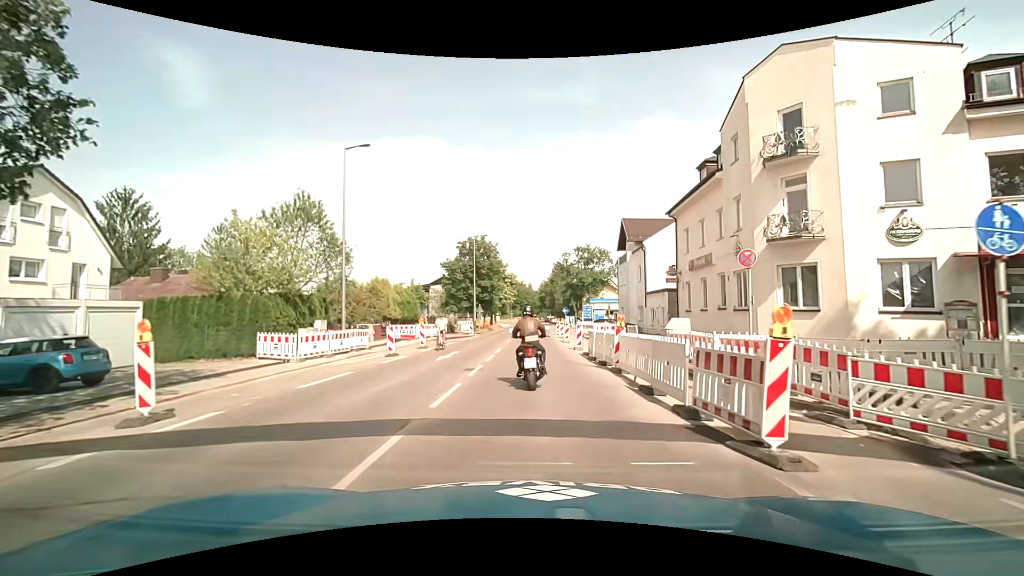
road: tertiary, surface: asphalt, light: Day
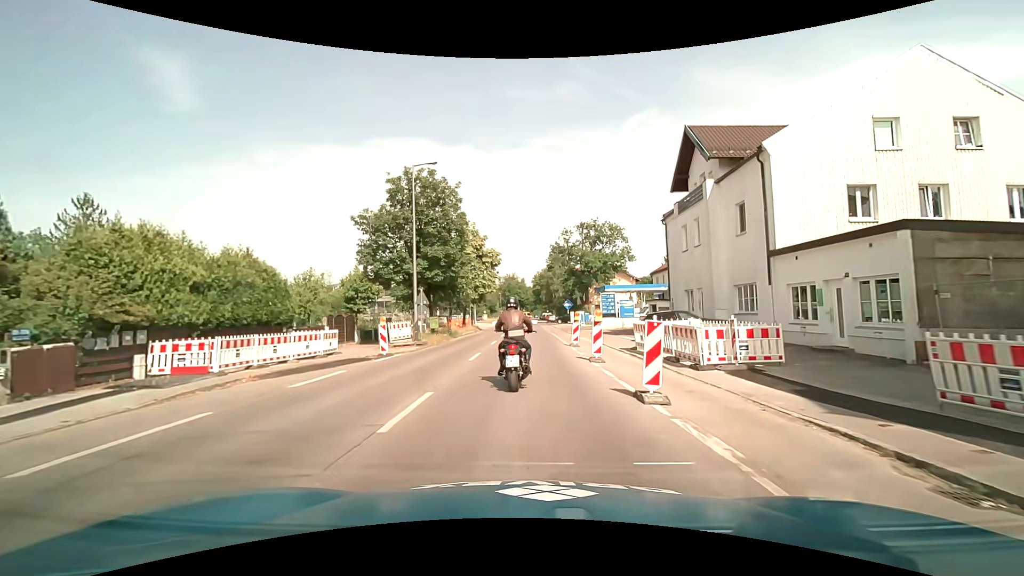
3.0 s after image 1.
(+0.5, +24.6) m; +1°
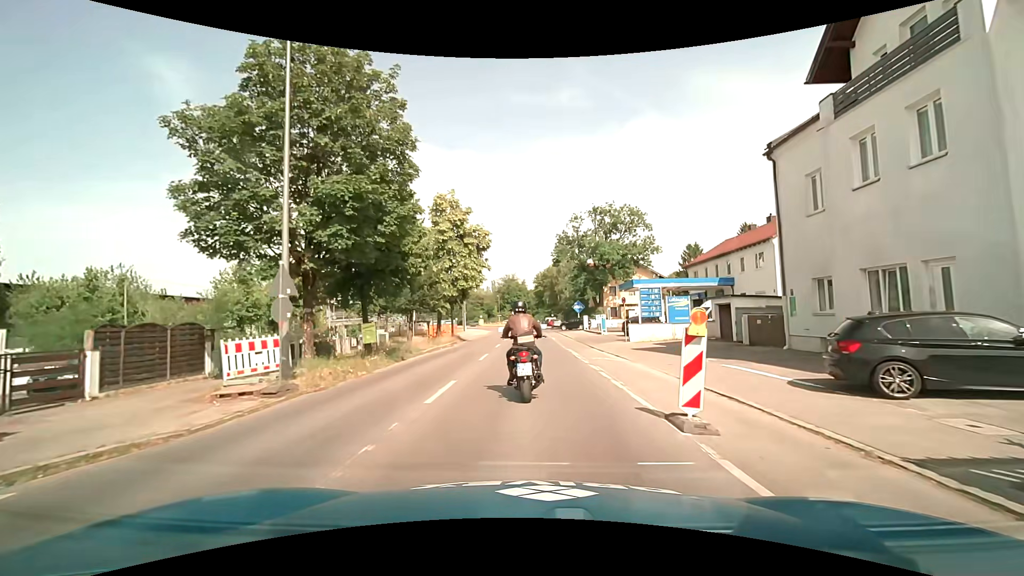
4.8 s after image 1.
(-0.1, +15.4) m; 0°
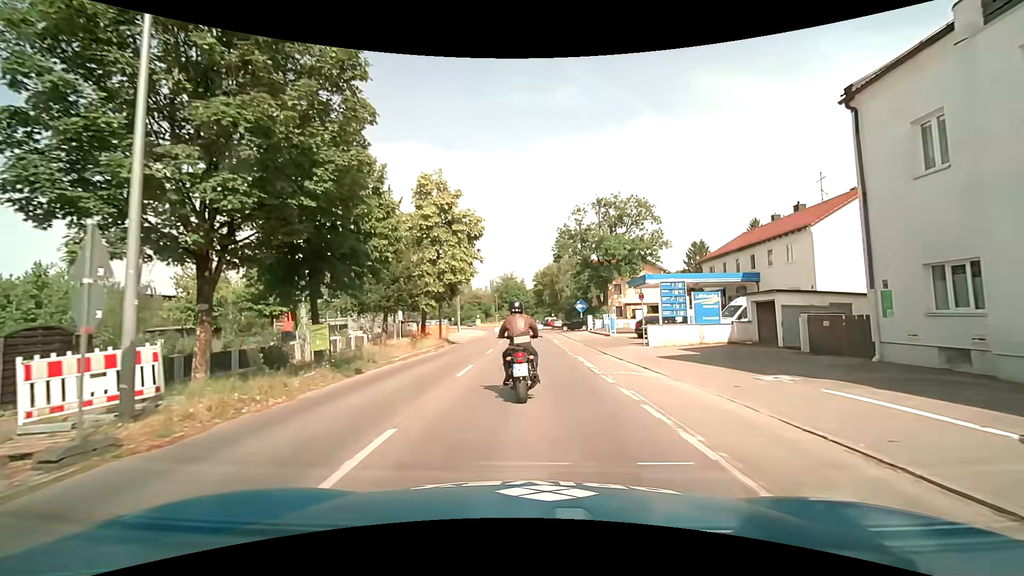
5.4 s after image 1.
(0.0, +5.0) m; -1°
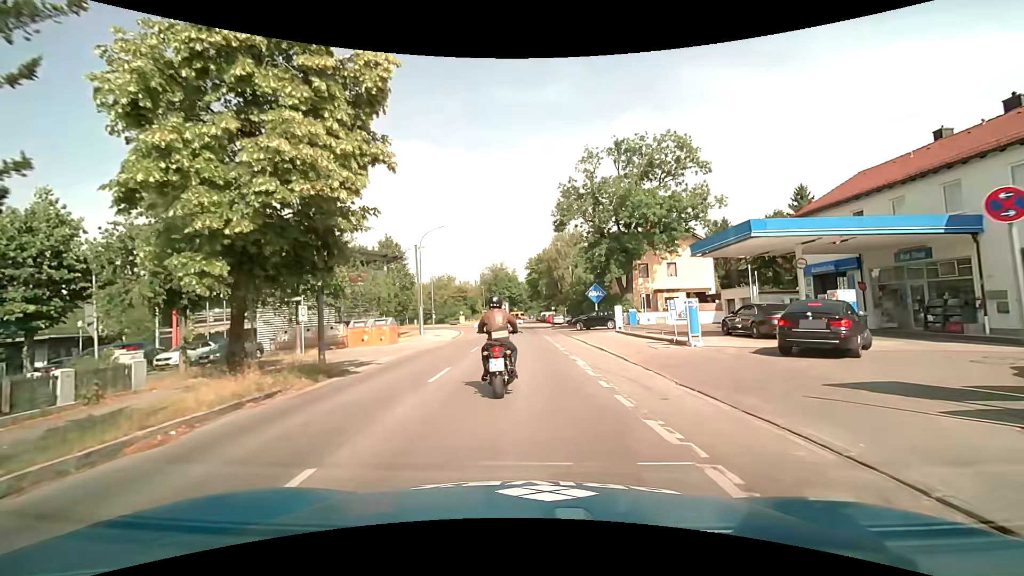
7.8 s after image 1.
(+0.4, +19.7) m; +2°
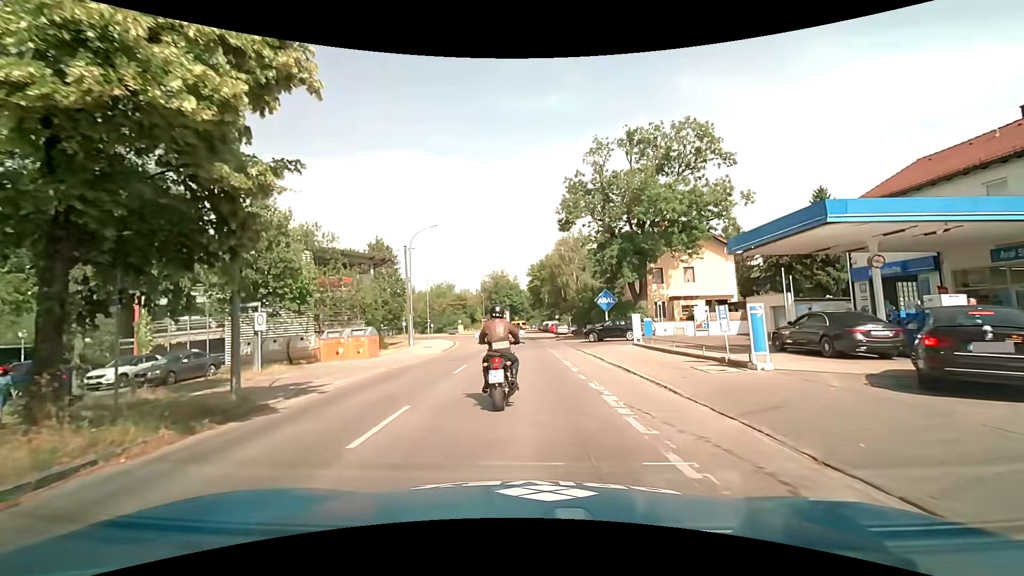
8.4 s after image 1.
(-0.1, +4.8) m; 0°
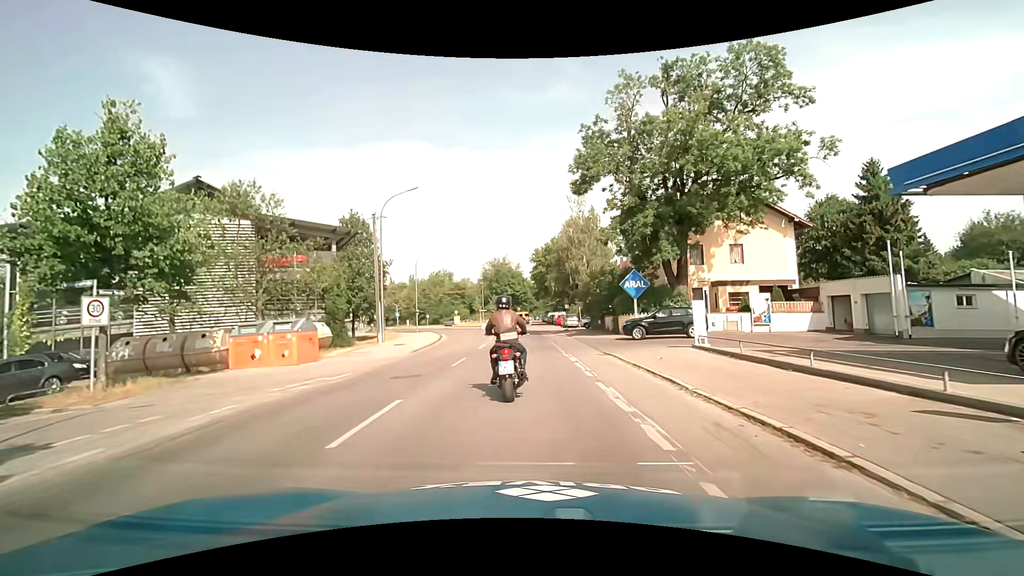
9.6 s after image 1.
(-0.1, +9.5) m; -2°
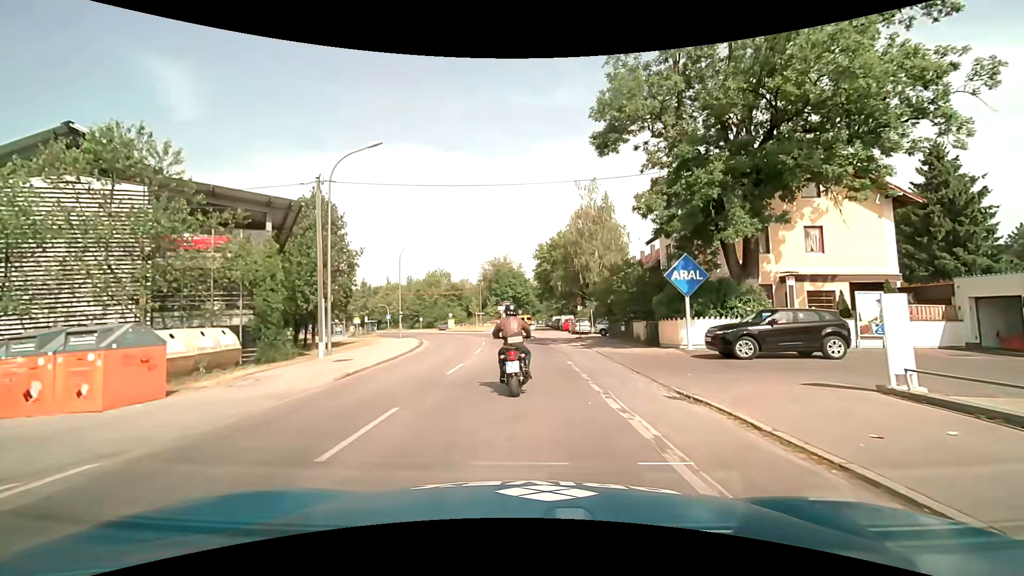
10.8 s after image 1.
(0.0, +9.3) m; 0°
(0, +10) (0, +20) (-1, +30) (-2, +40) (-4, +50) (-7, +59) (-11, +68) (-16, +77) (-20, +86) (-25, +95) m
